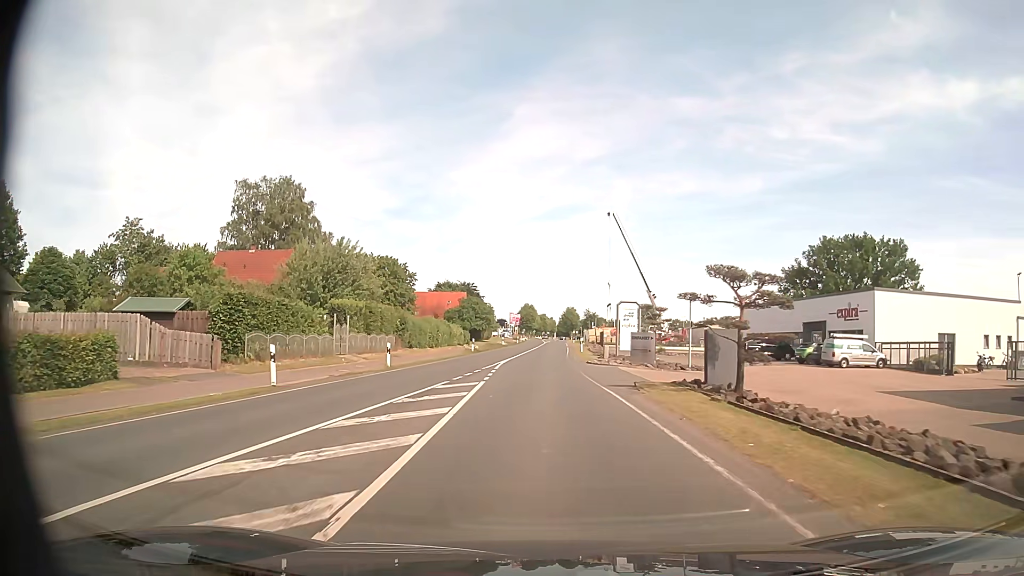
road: secondary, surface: asphalt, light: Day
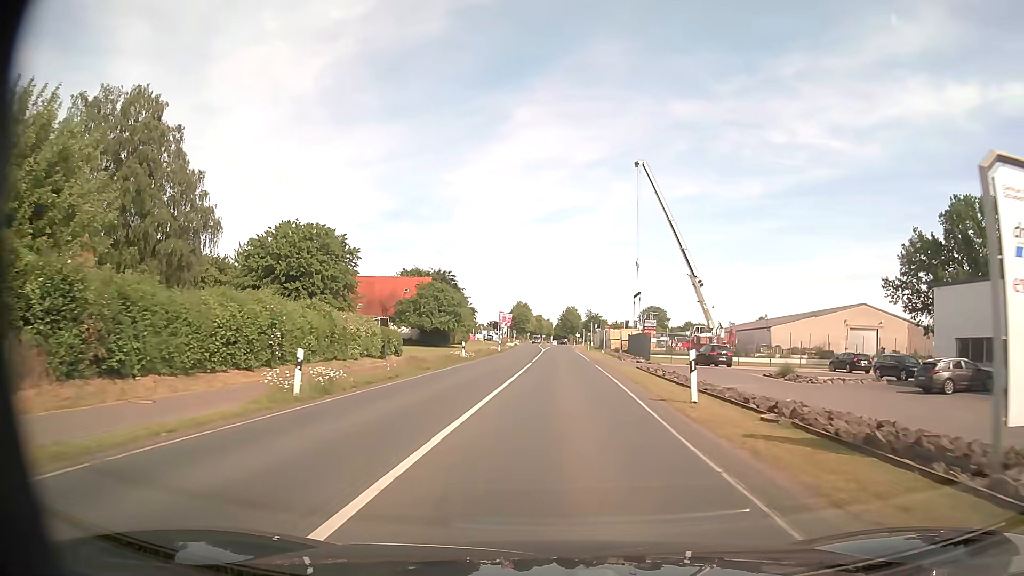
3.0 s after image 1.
(-0.5, +38.6) m; 0°
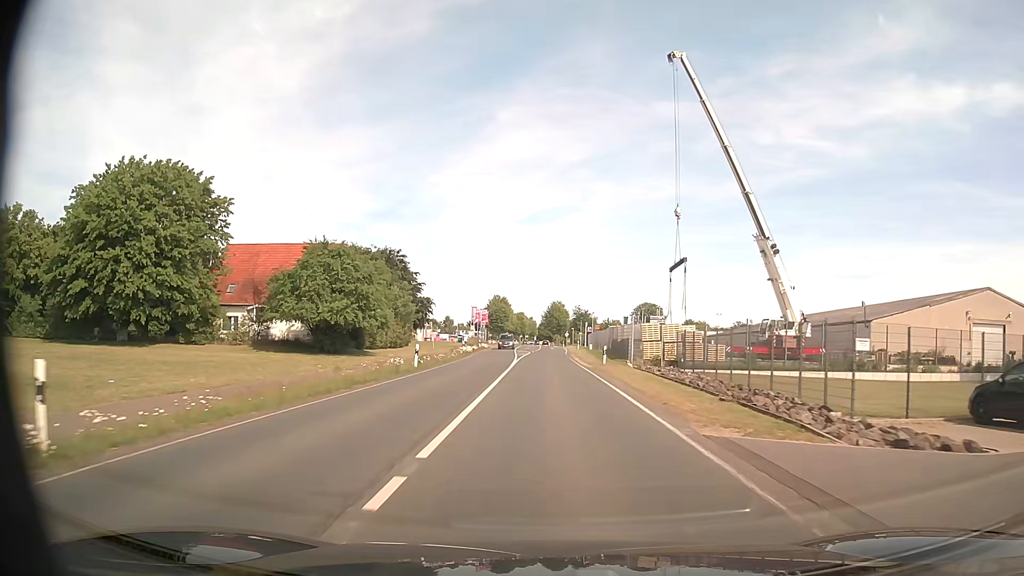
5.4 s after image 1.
(+0.5, +34.3) m; +1°
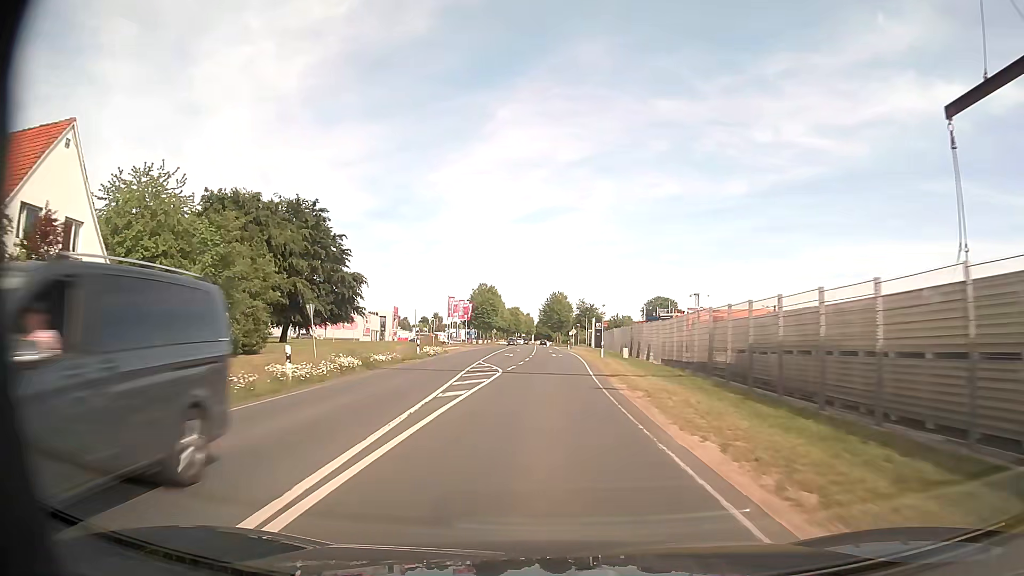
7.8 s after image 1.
(+0.2, +37.8) m; 0°
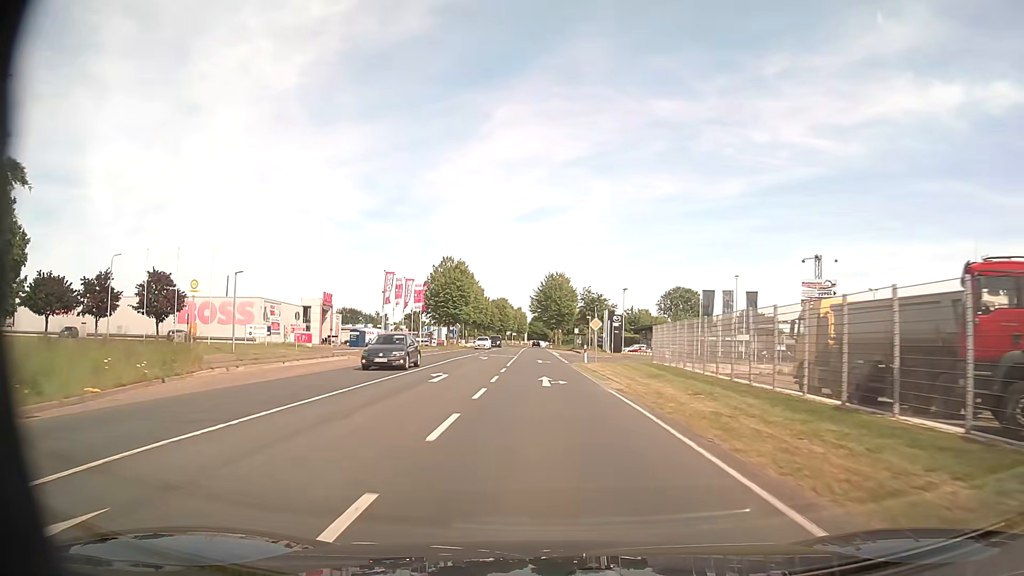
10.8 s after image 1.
(+0.3, +48.8) m; 0°
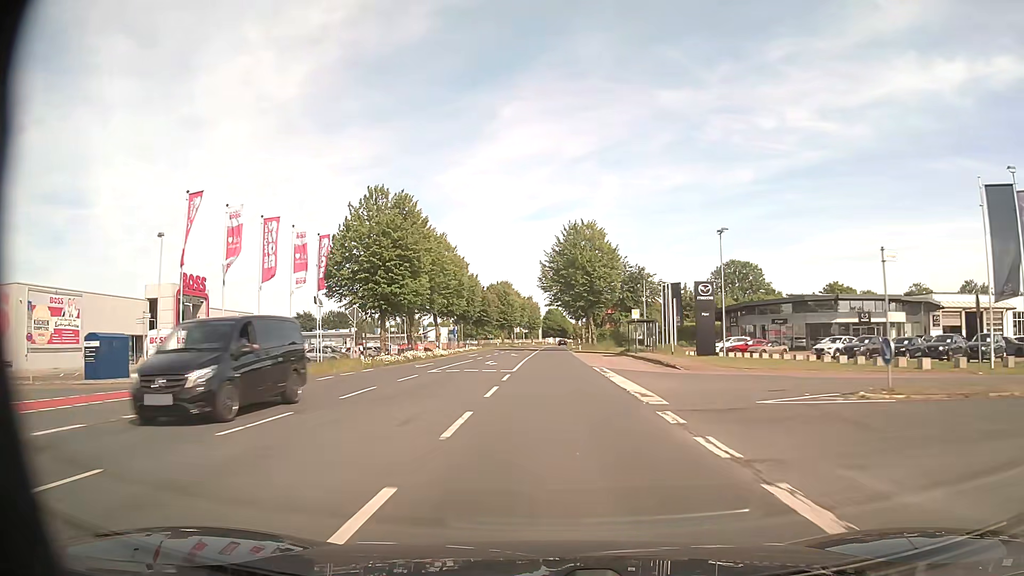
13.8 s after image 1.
(-0.9, +50.6) m; -2°
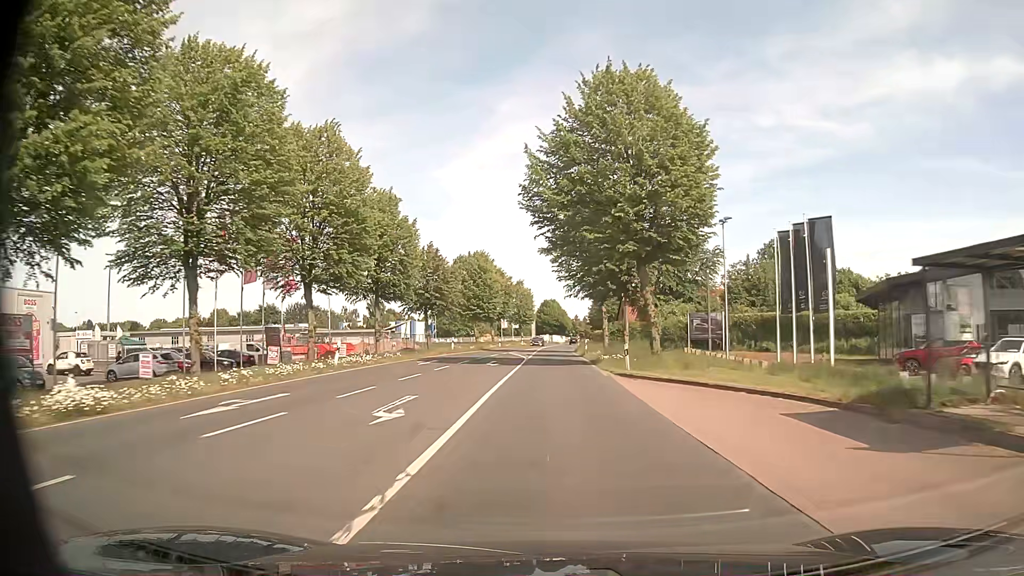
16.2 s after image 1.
(+0.1, +41.9) m; 0°
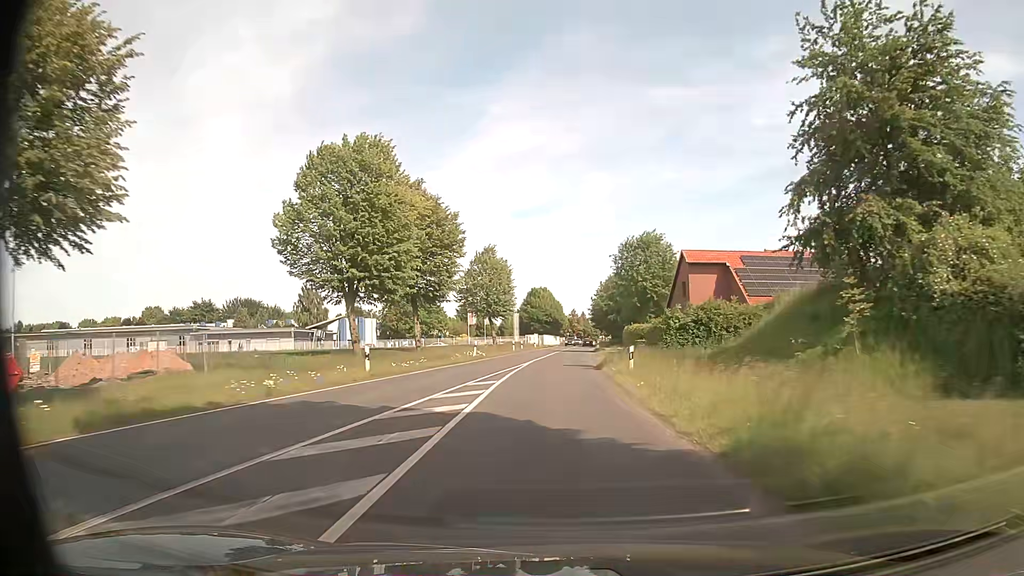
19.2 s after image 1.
(+0.6, +53.7) m; +1°
